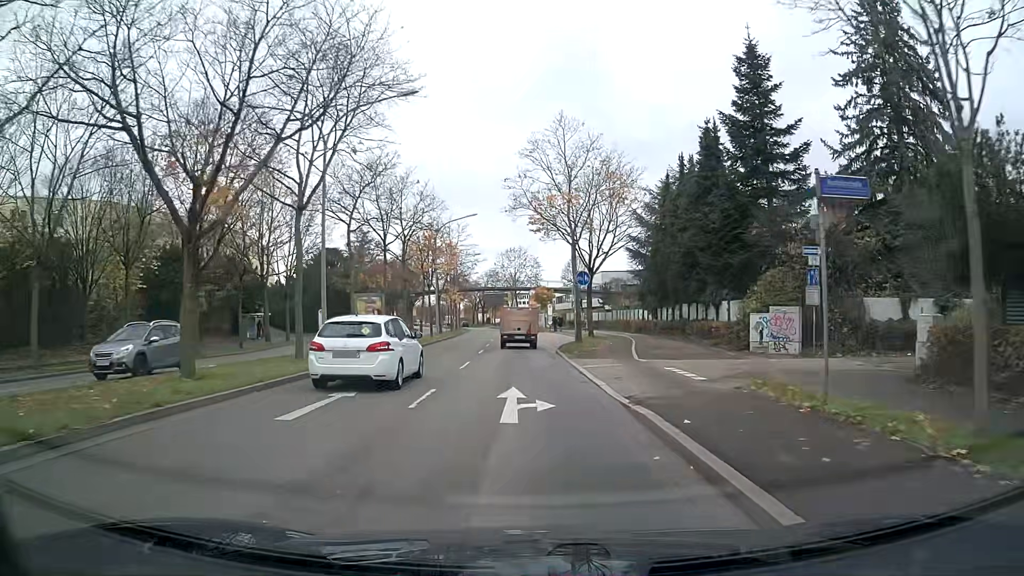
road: primary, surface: asphalt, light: Day
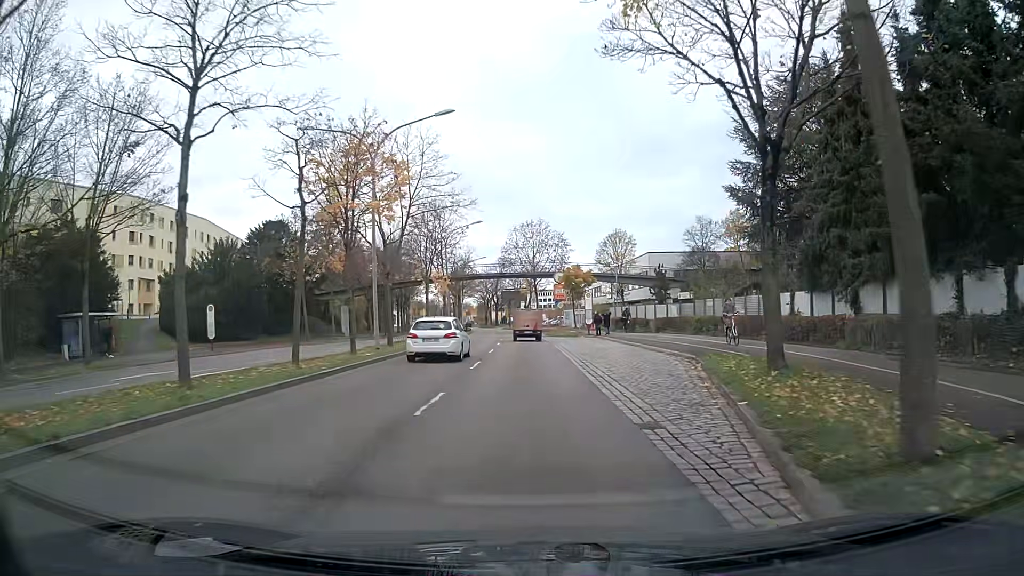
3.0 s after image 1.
(-0.5, +28.1) m; -2°
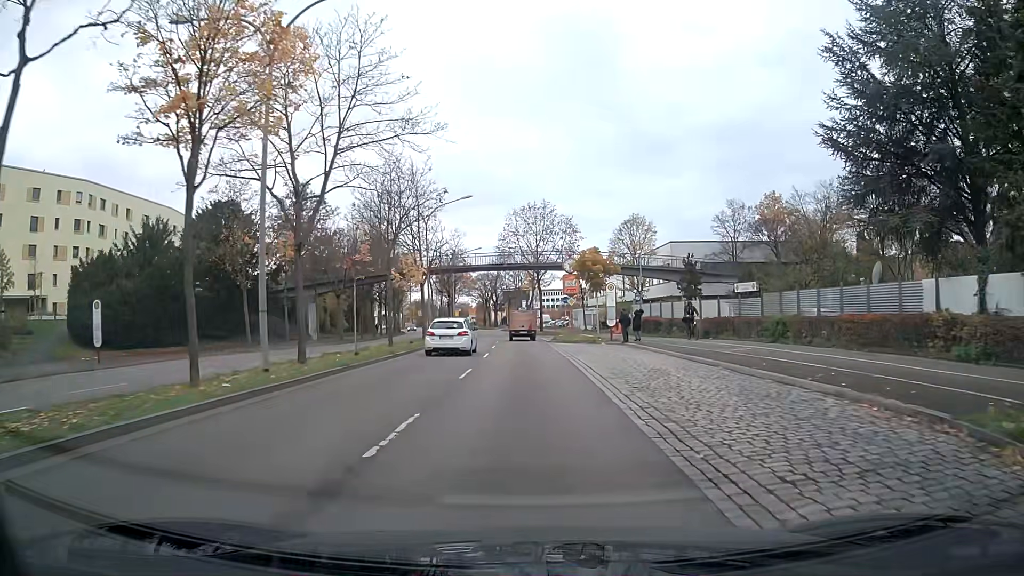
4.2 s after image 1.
(0.0, +12.3) m; 0°
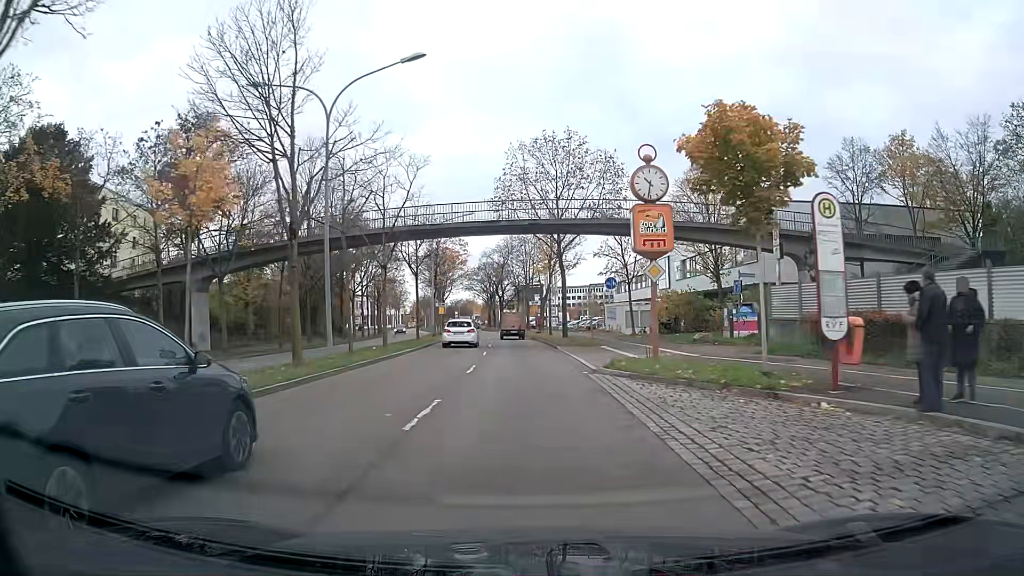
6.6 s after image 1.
(-0.2, +25.8) m; -1°
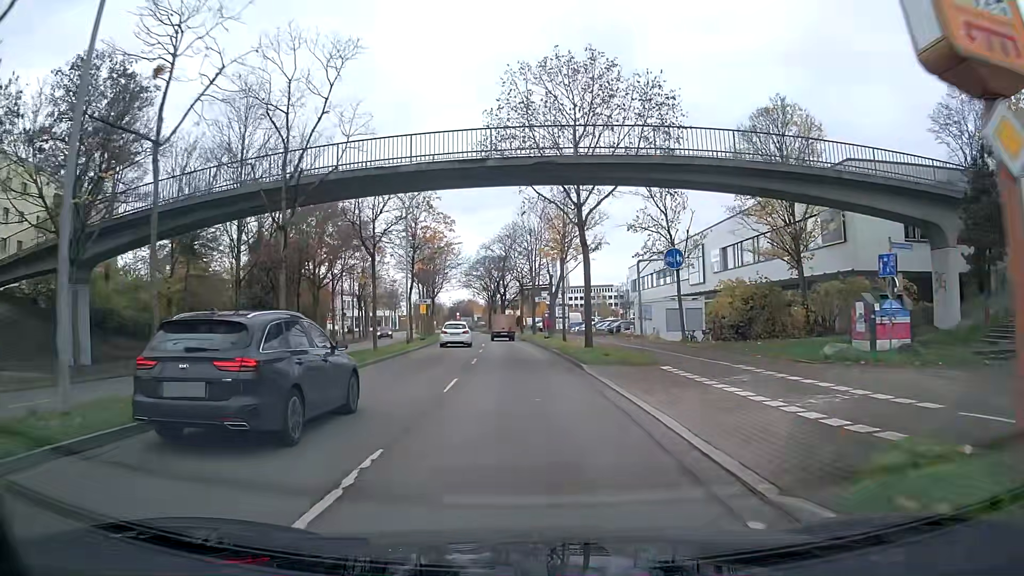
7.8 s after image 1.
(-0.1, +13.4) m; -1°
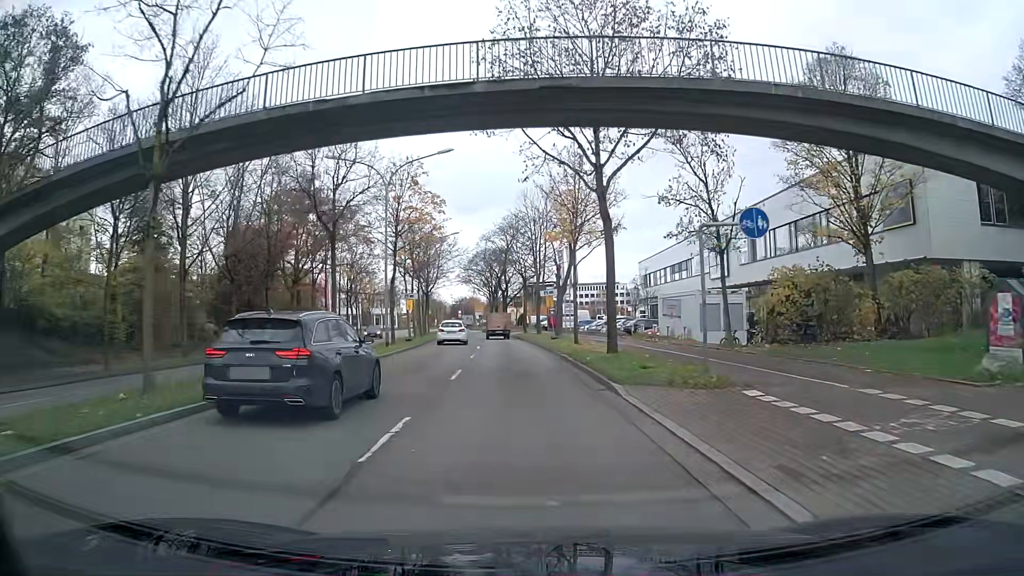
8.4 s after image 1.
(0.0, +6.8) m; 0°
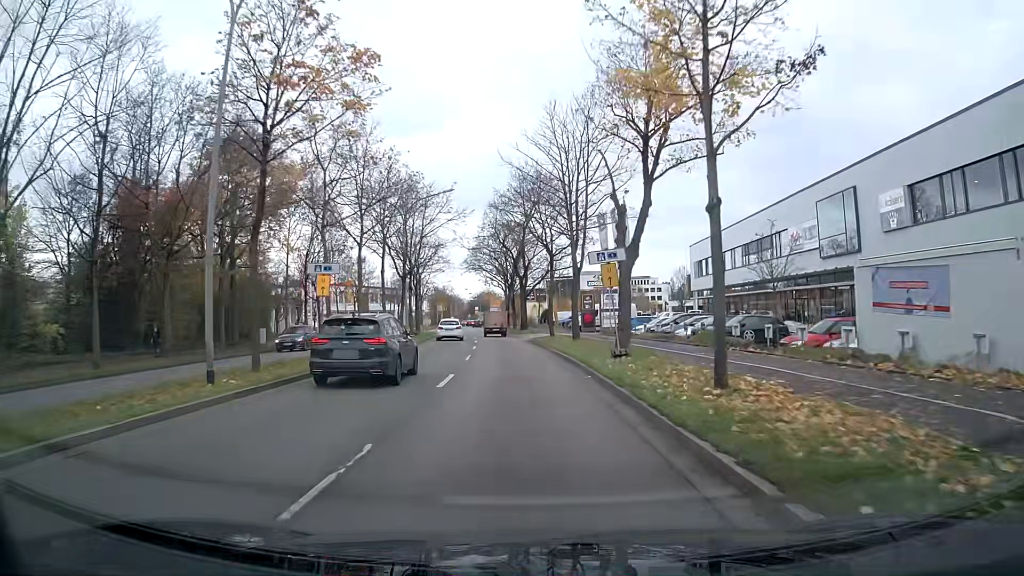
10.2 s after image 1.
(-0.4, +20.9) m; -2°
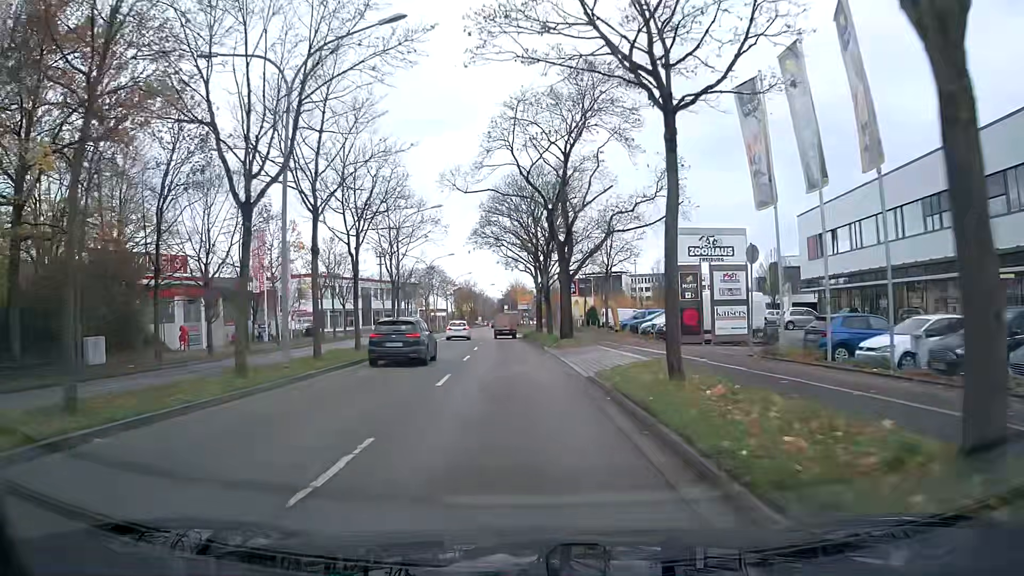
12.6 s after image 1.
(-0.7, +26.9) m; -3°
